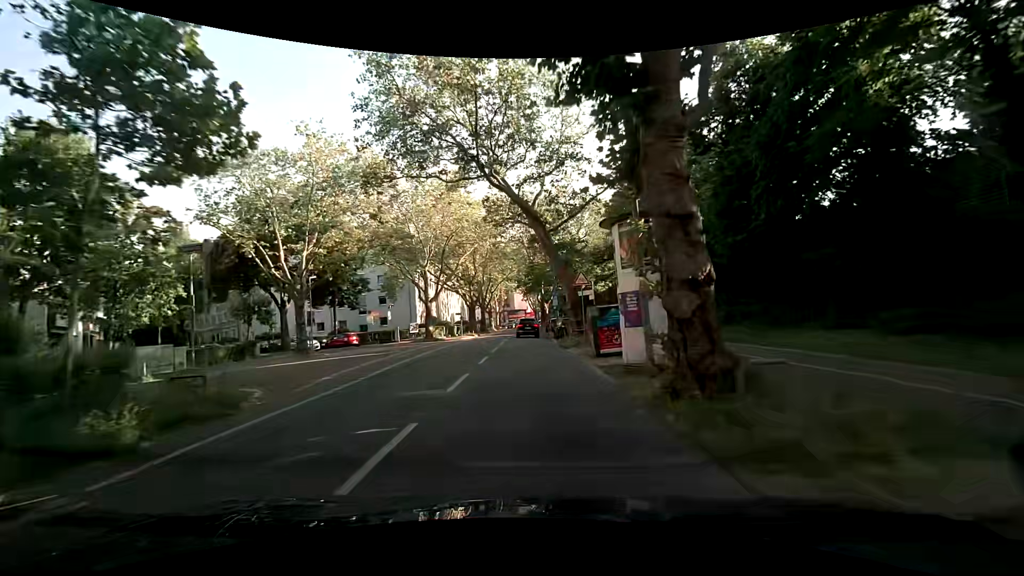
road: secondary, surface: asphalt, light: Day
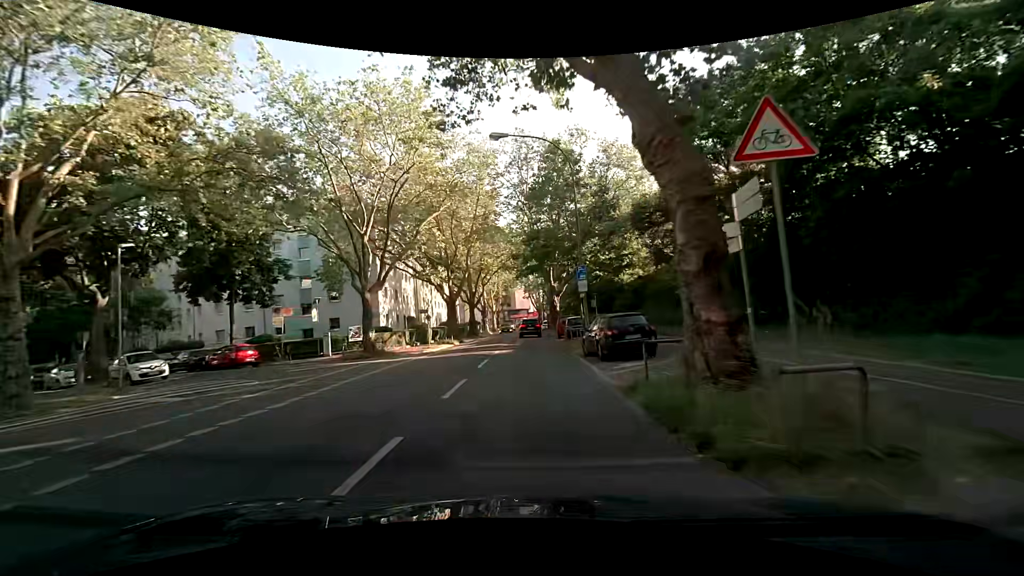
(+0.5, +18.9) m; +2°
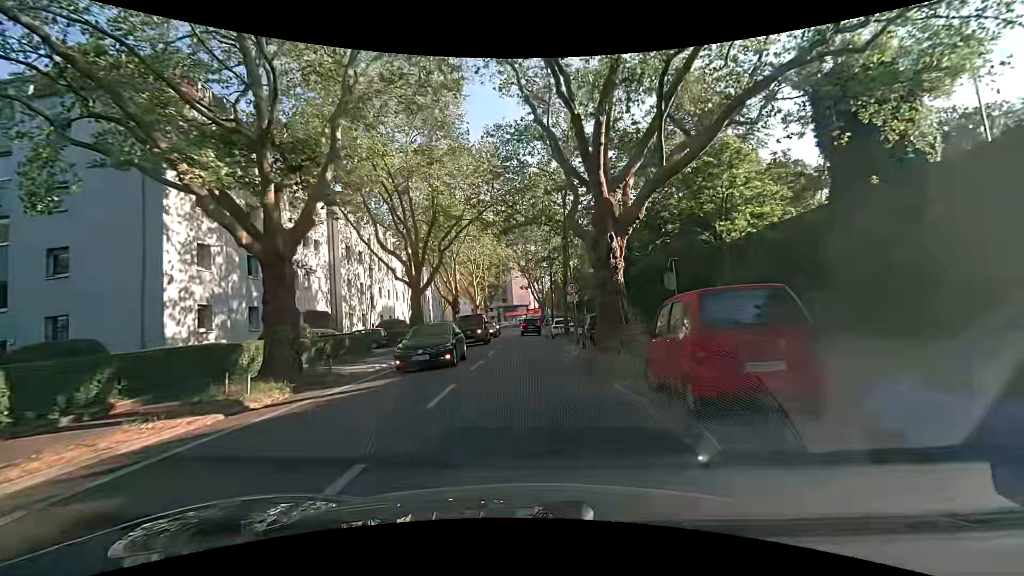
(-0.2, +30.9) m; 0°
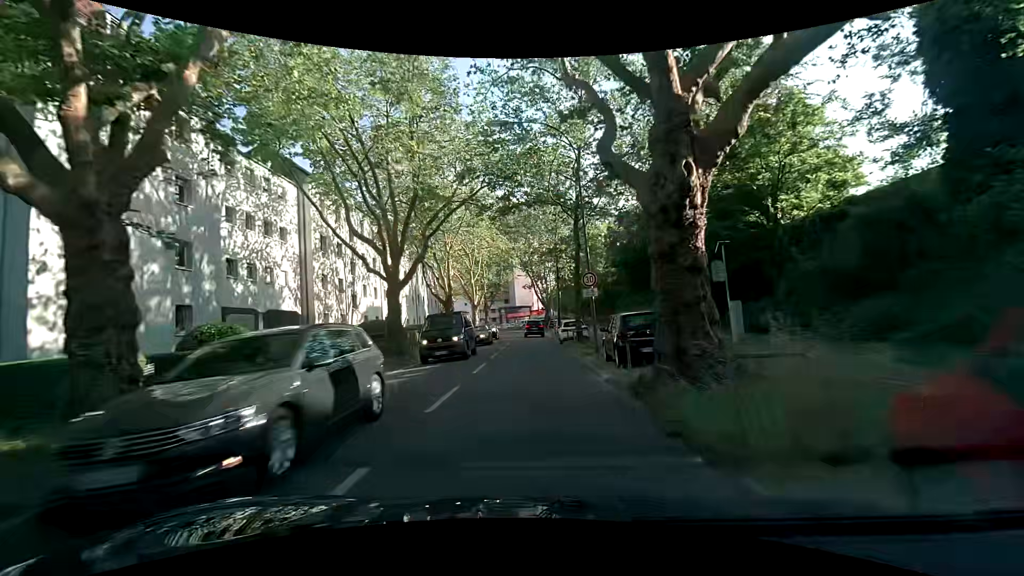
(-0.1, +6.1) m; -1°
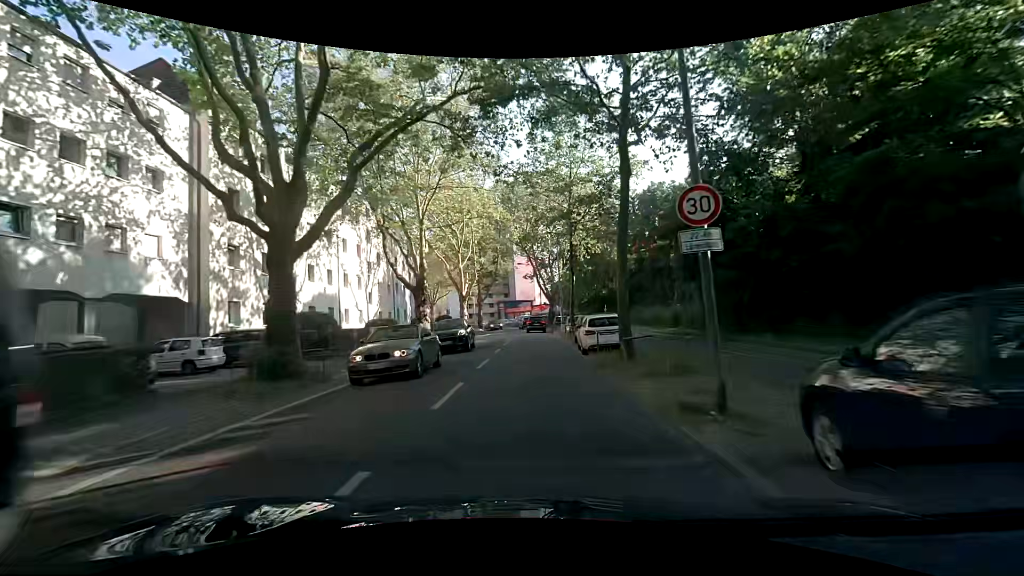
(-0.1, +12.1) m; -1°
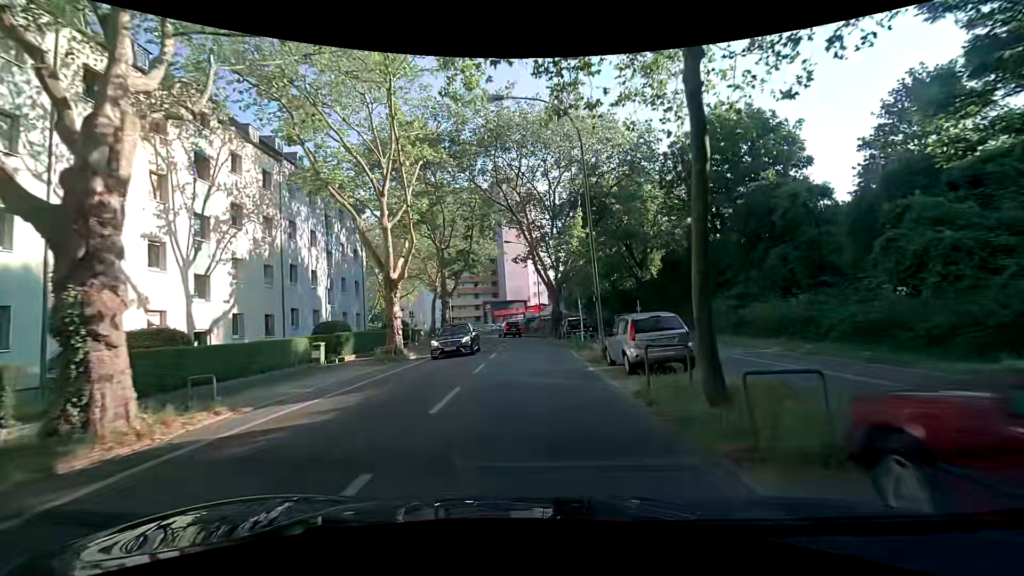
(+0.5, +24.0) m; +2°
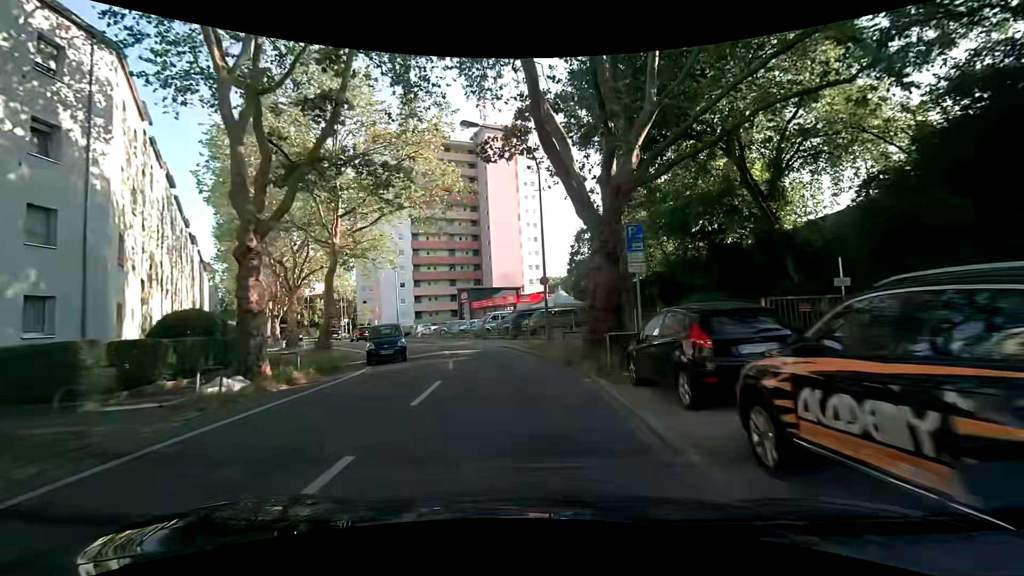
(-0.2, +29.5) m; 0°
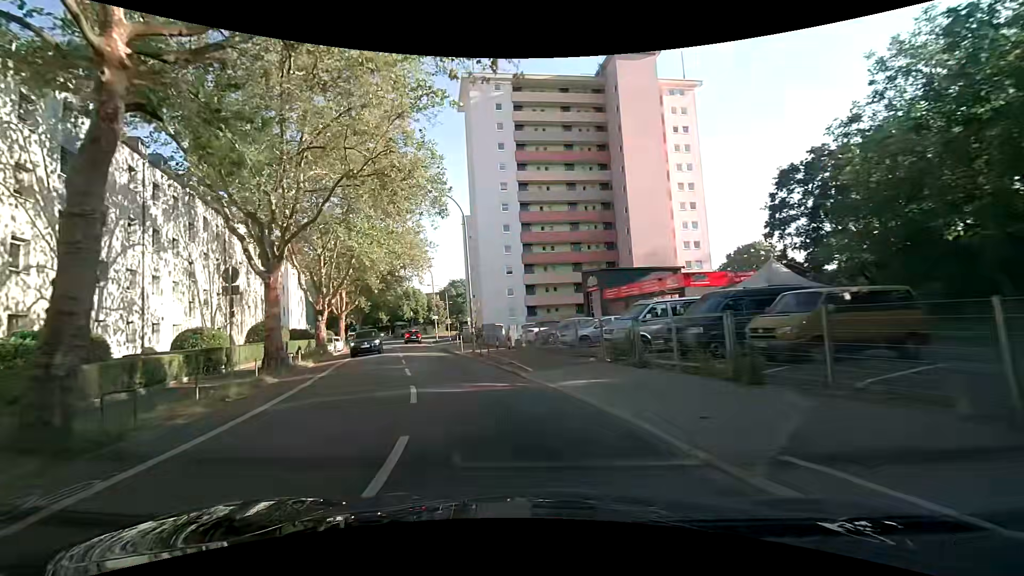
(-2.0, +23.0) m; -14°
